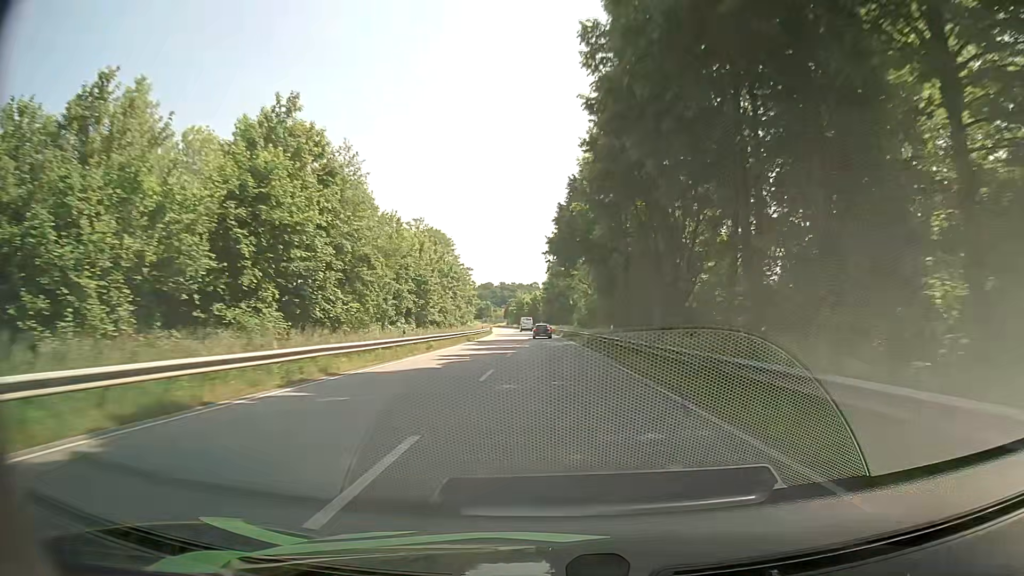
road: primary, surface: asphalt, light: Day
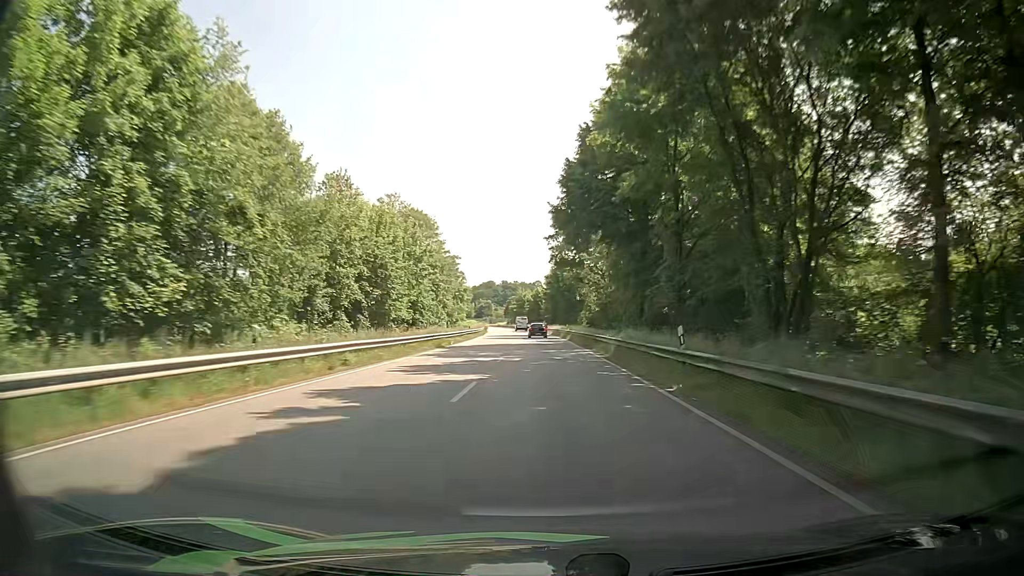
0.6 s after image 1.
(-0.2, +16.6) m; -1°
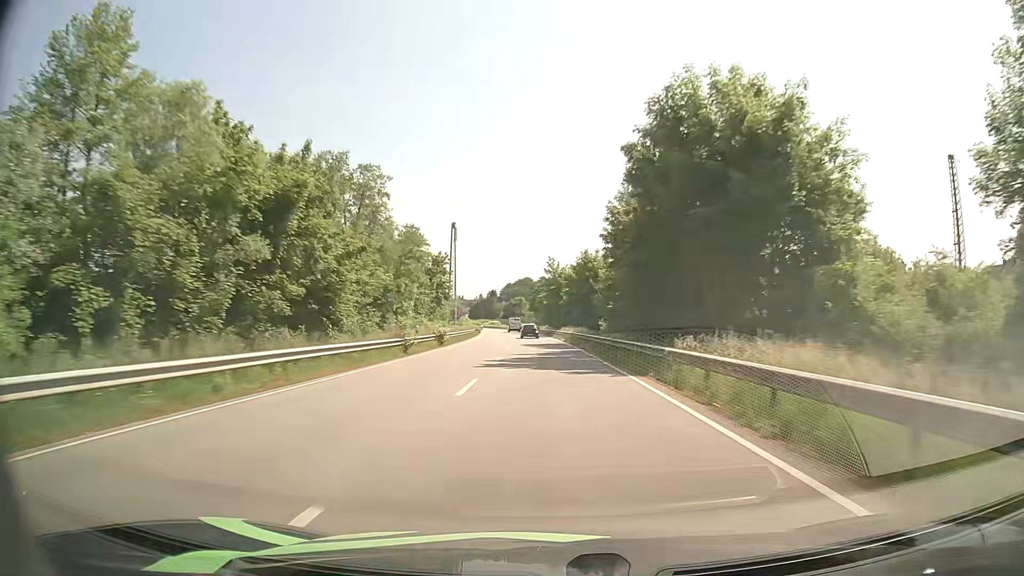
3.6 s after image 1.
(-1.9, +83.0) m; -4°
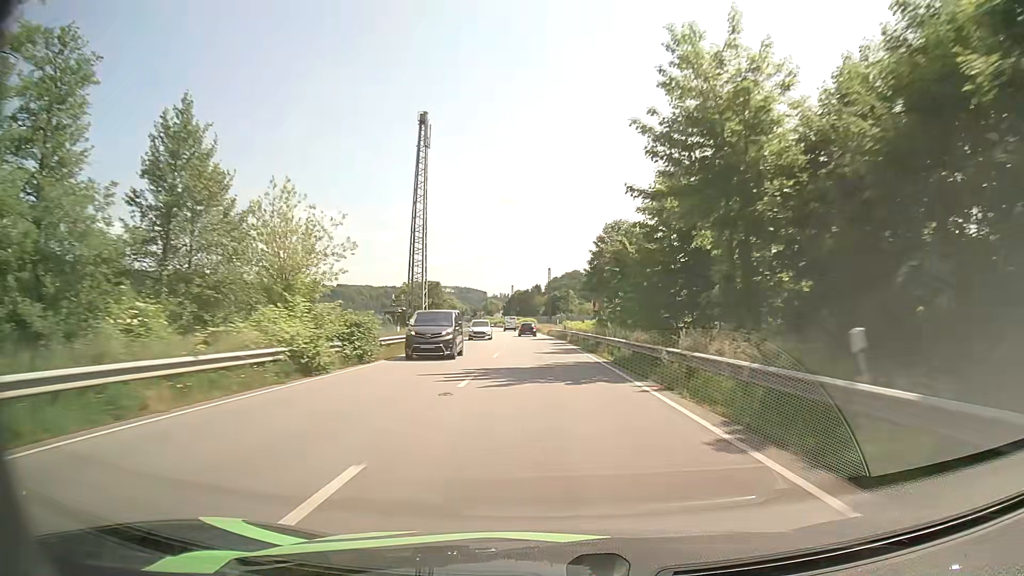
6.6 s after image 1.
(-2.7, +82.9) m; -4°
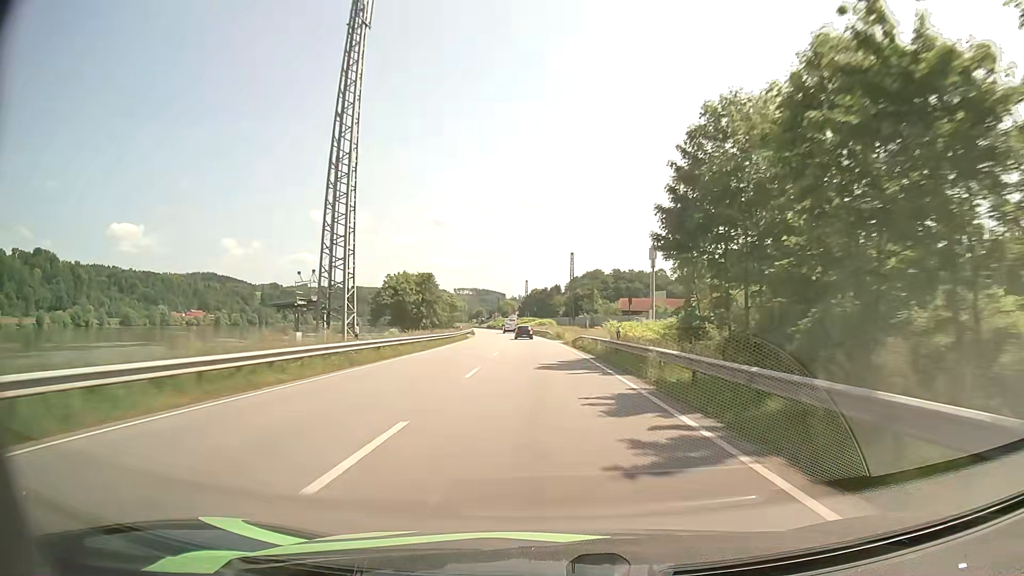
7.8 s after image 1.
(-0.4, +33.2) m; -2°
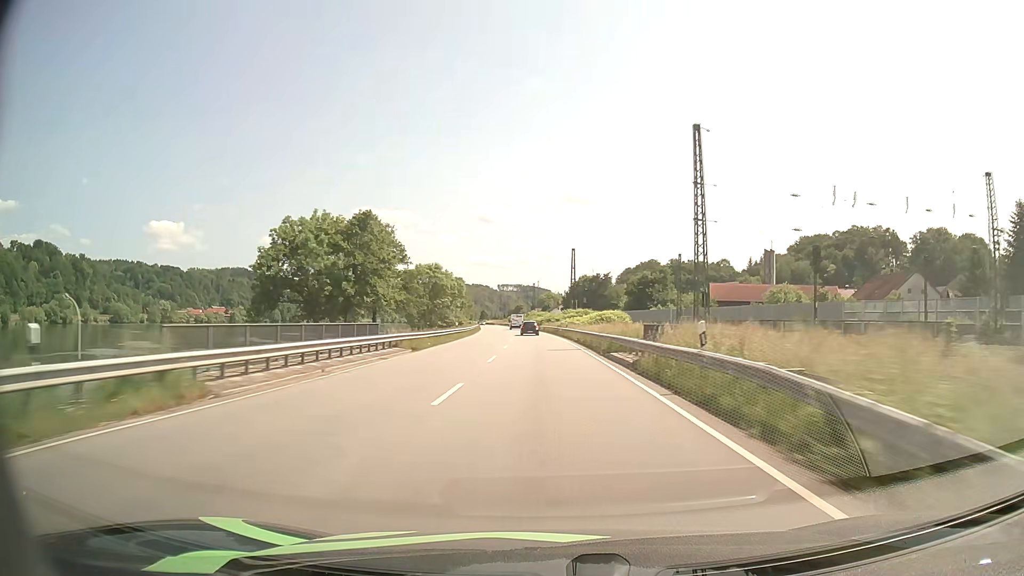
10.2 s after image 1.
(-1.9, +66.4) m; -3°
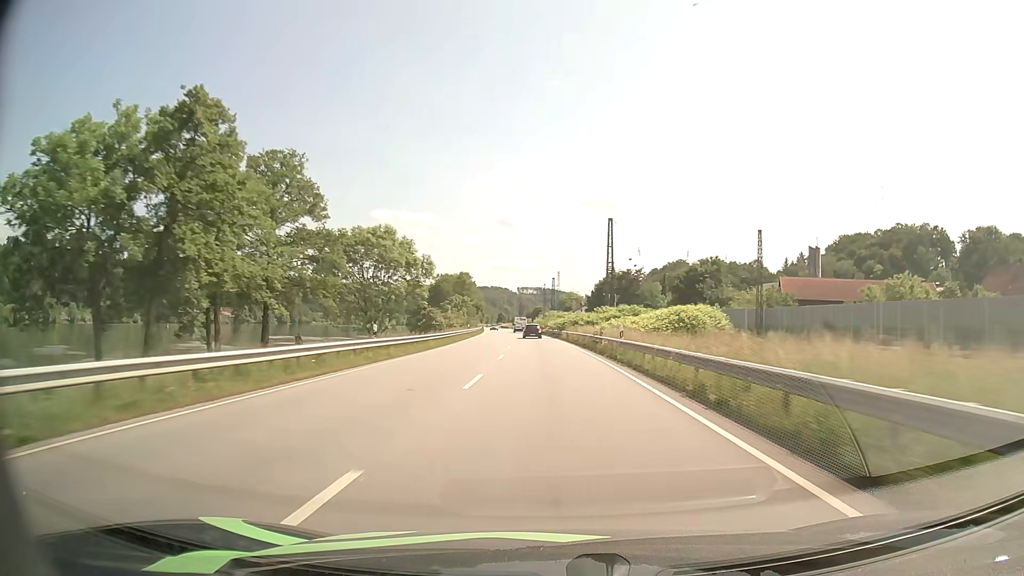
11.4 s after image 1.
(-0.6, +33.2) m; -2°
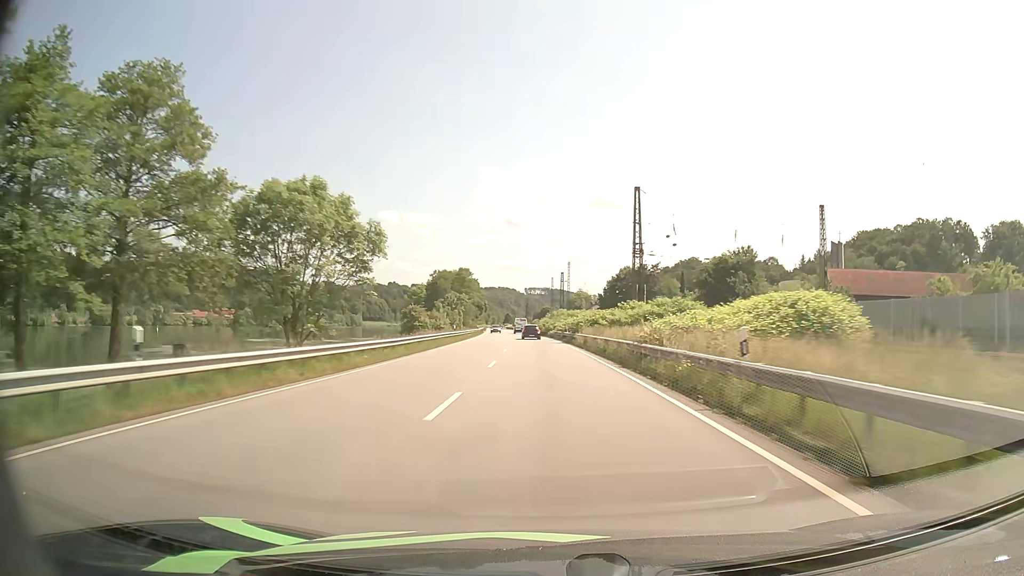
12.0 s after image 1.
(-0.1, +16.6) m; -1°
(0, +10) (0, +20) (0, +30) (-1, +40) (-1, +50) (-1, +60) (-2, +70) (-2, +80) (-3, +90) (-4, +100) m
